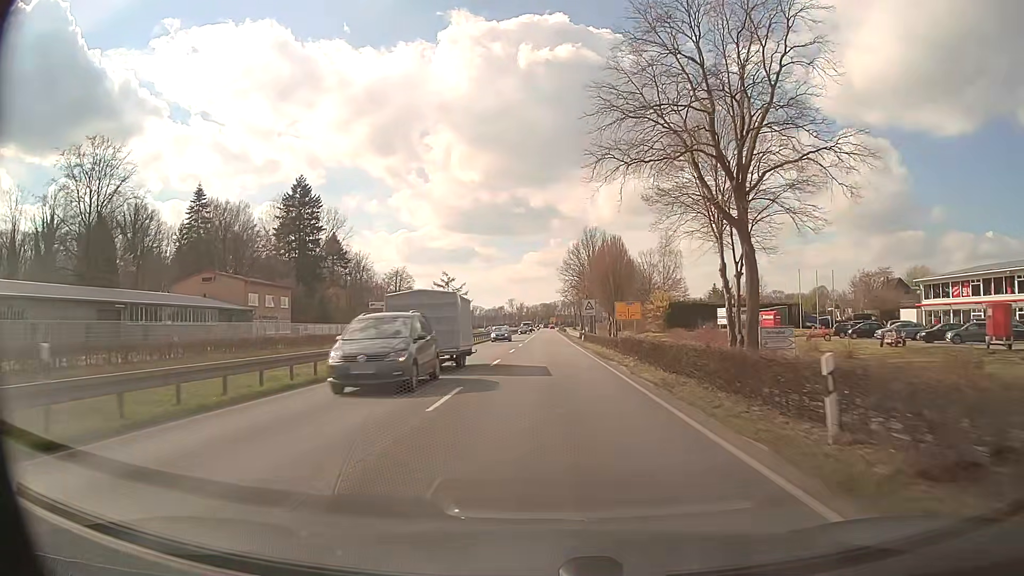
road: primary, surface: asphalt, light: Day
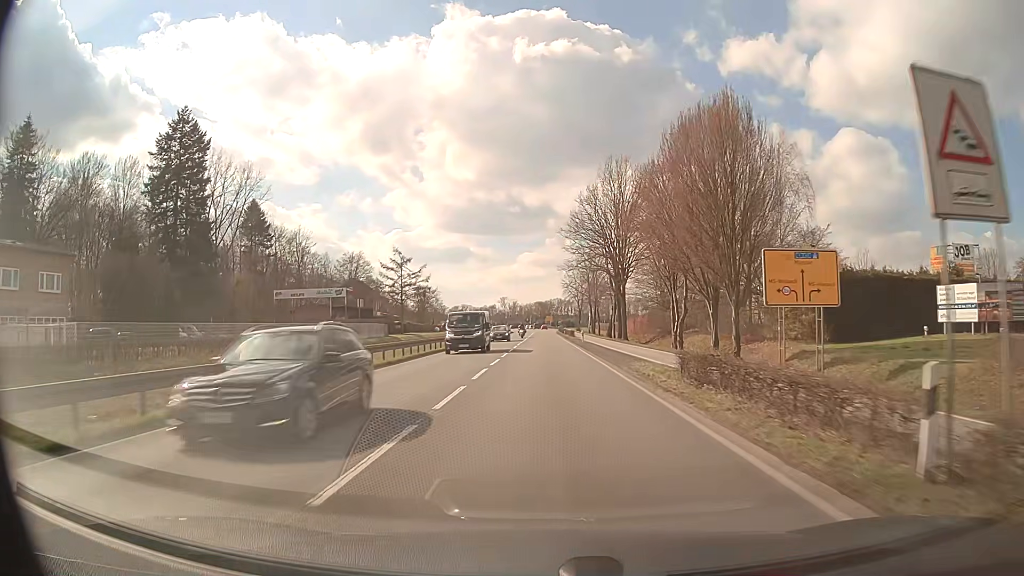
(+0.1, +53.6) m; +1°
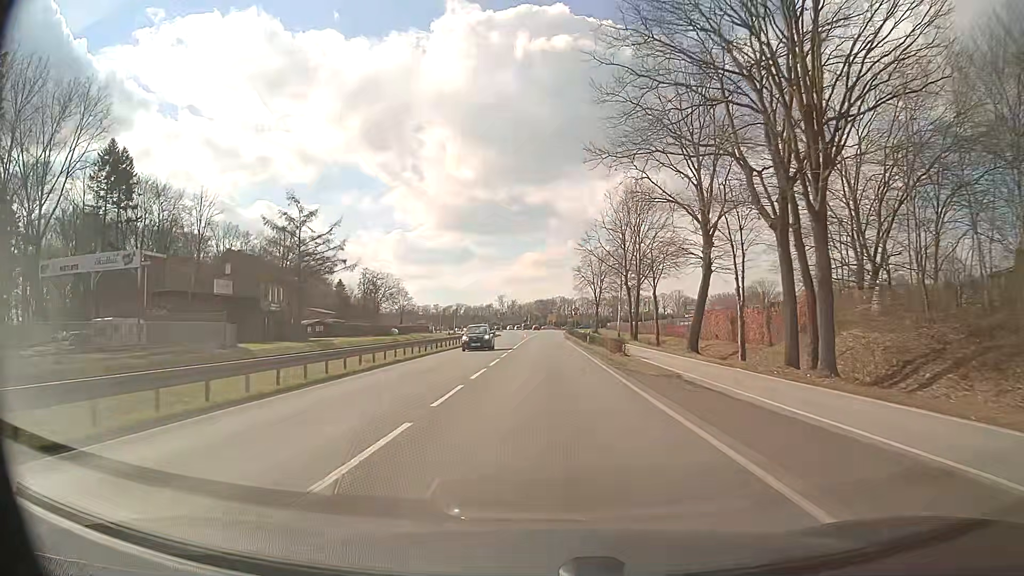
(-0.1, +53.6) m; 0°
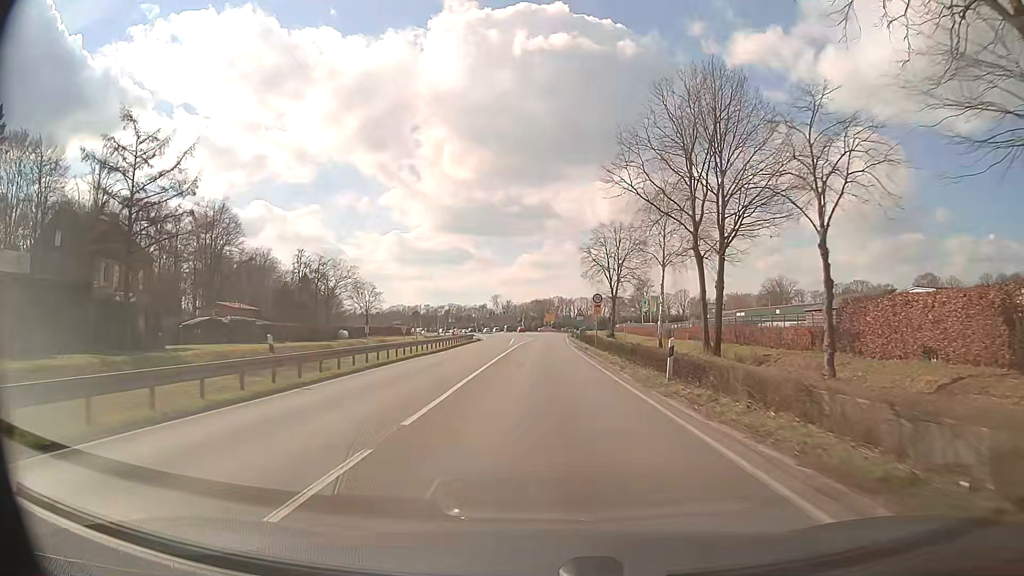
(0.0, +32.2) m; 0°
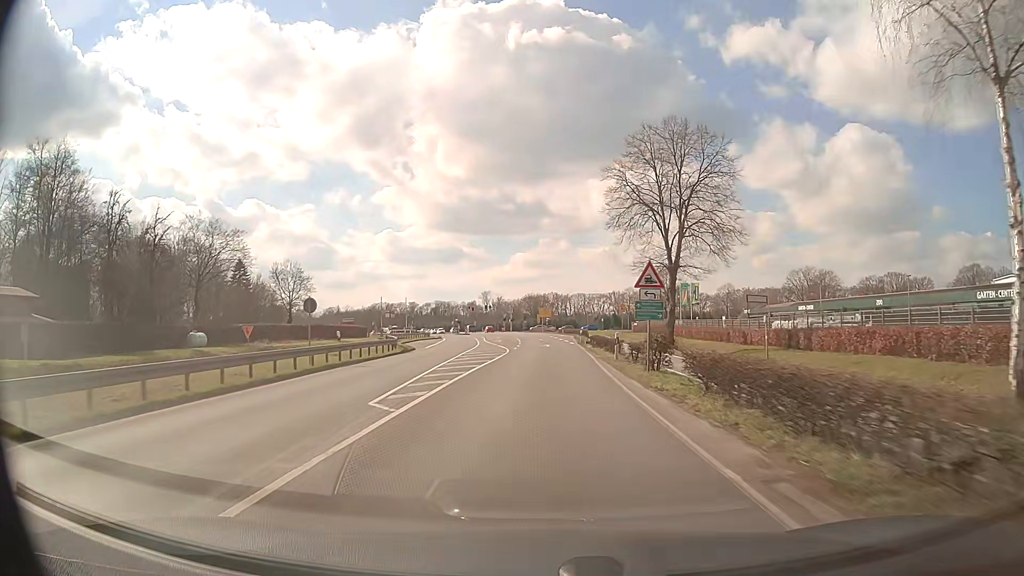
(+0.1, +42.8) m; 0°
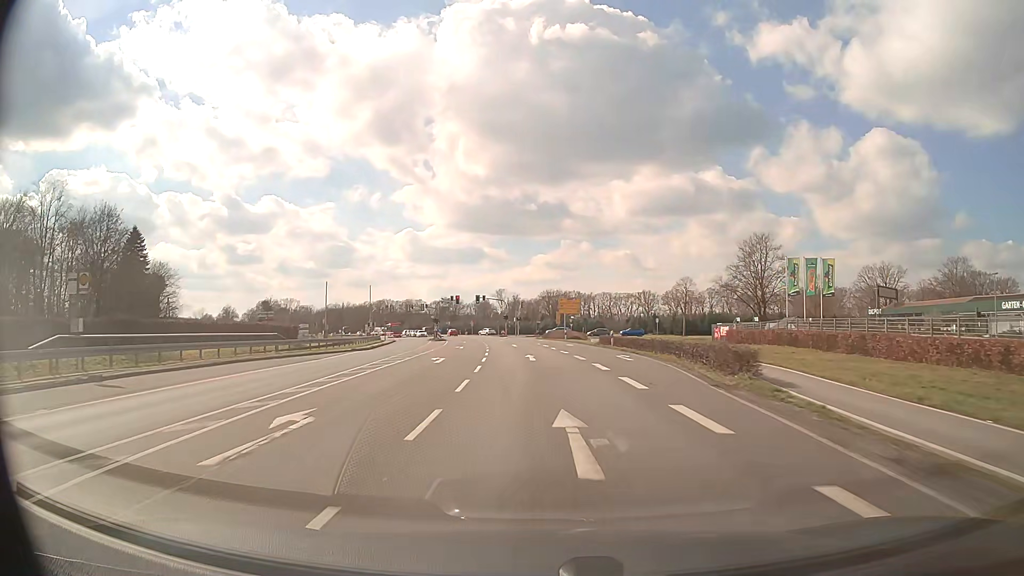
(-0.3, +53.5) m; -2°
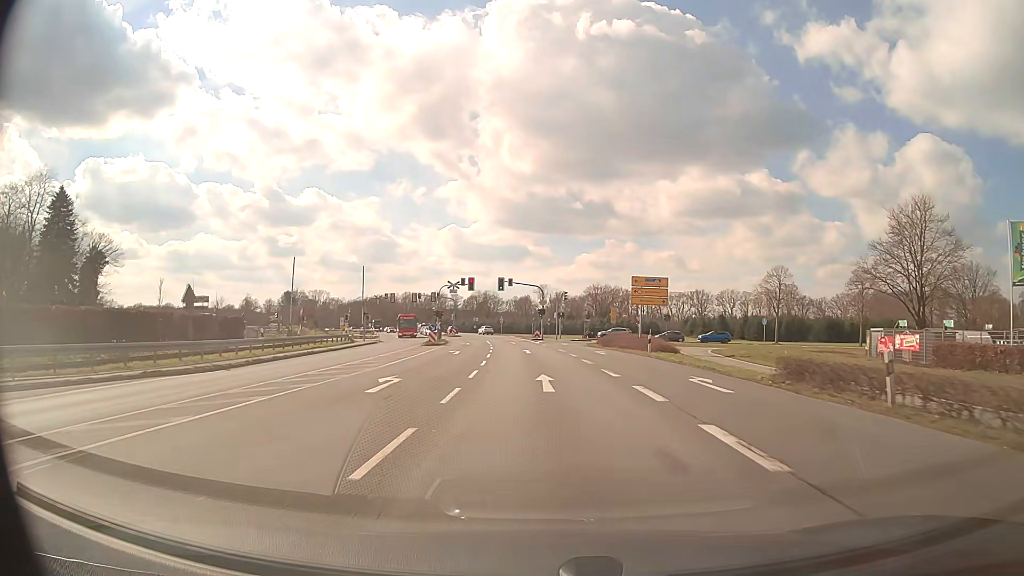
(-1.0, +32.1) m; -3°
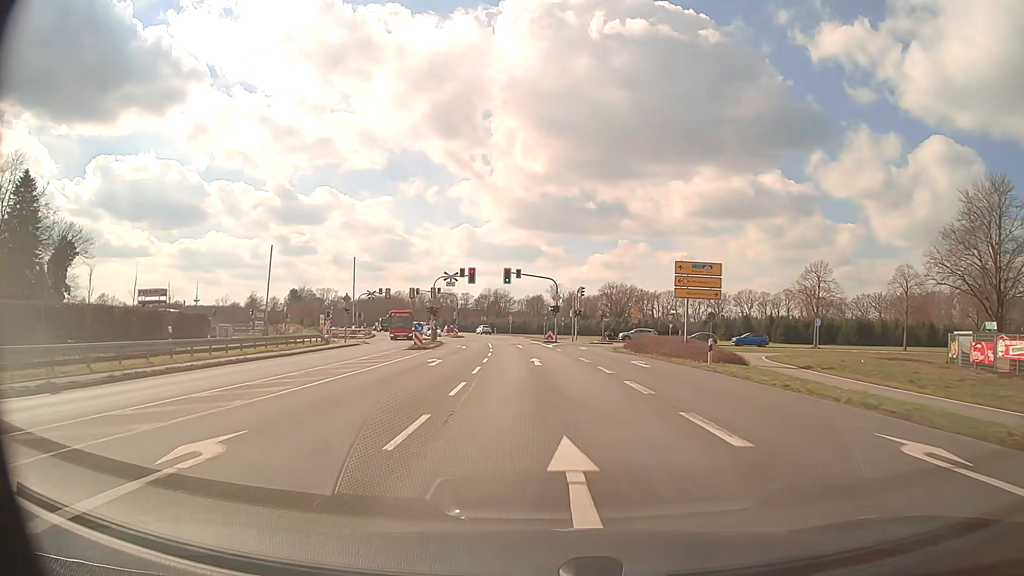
(-0.1, +10.7) m; -1°
(0, +10) (0, +20) (-1, +30) (-1, +40) (-2, +50) (-3, +60) (-5, +70) (-6, +80) (-8, +90) (-10, +99) m
